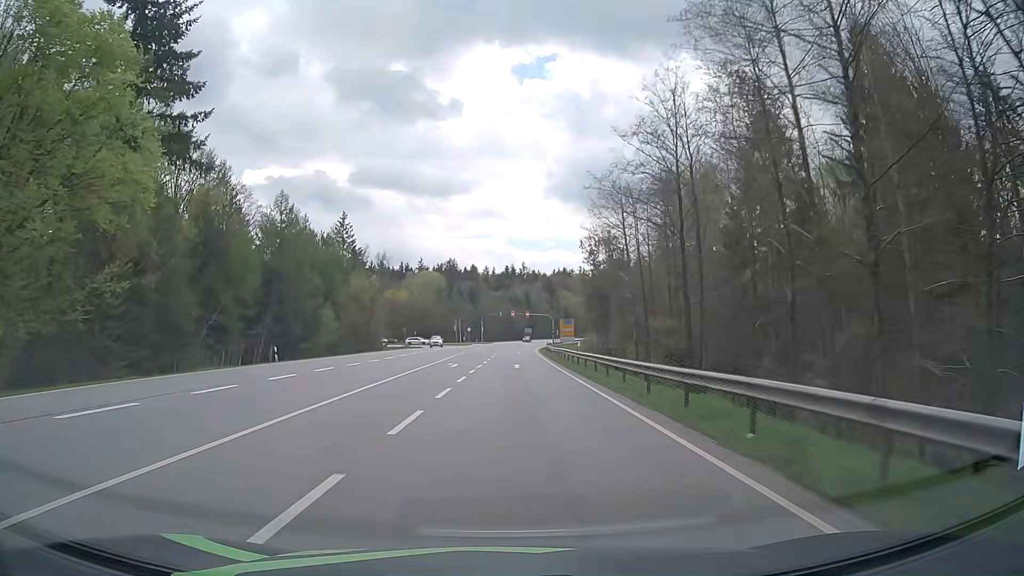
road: secondary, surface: asphalt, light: Day
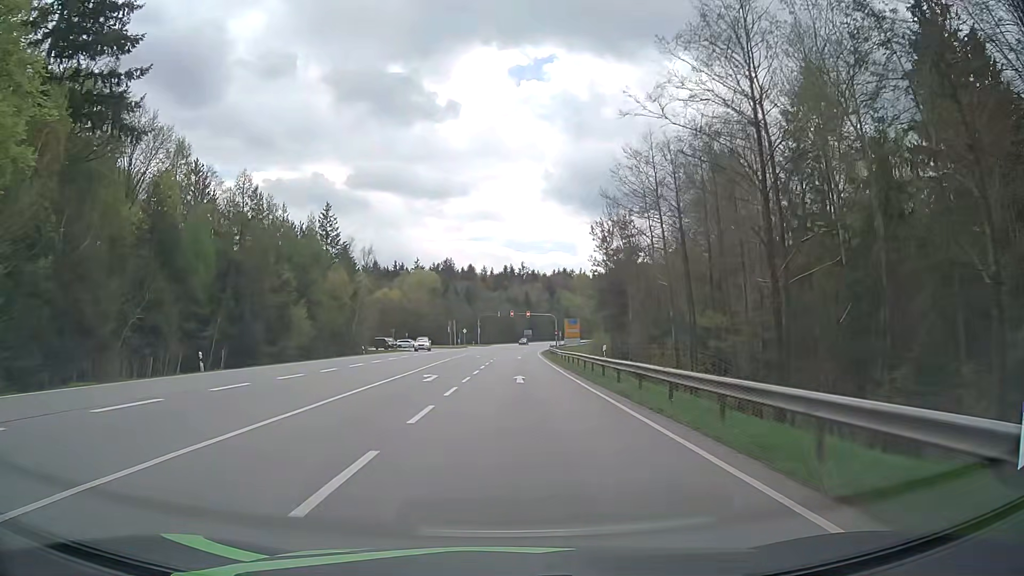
(0.0, +10.4) m; +1°
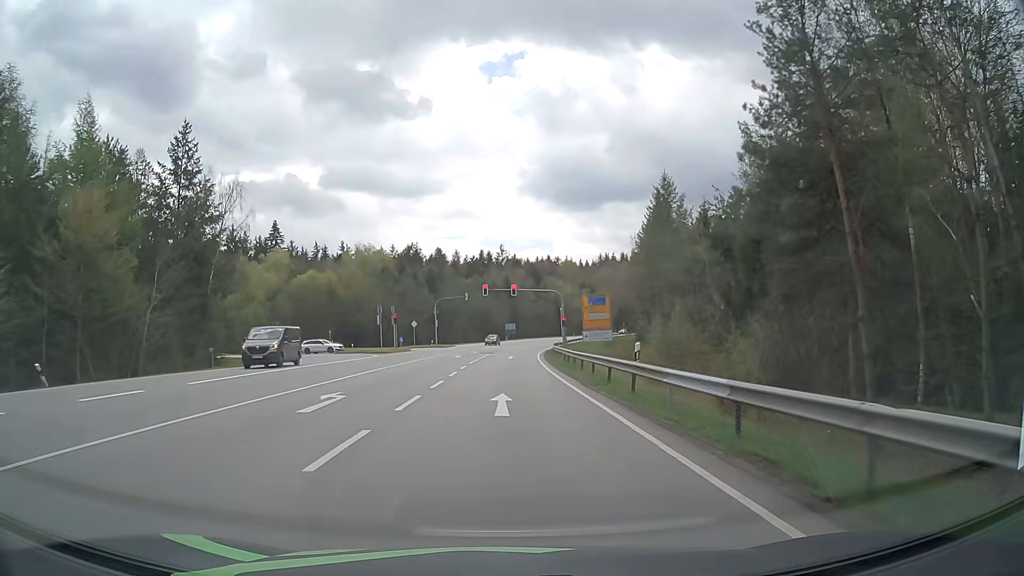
(+0.6, +45.7) m; +2°
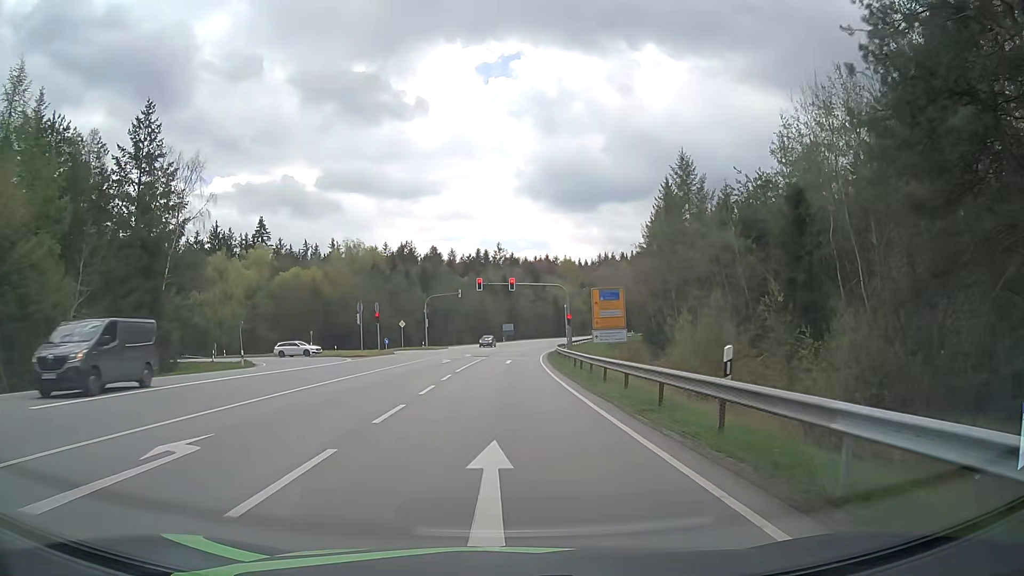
(0.0, +7.7) m; 0°
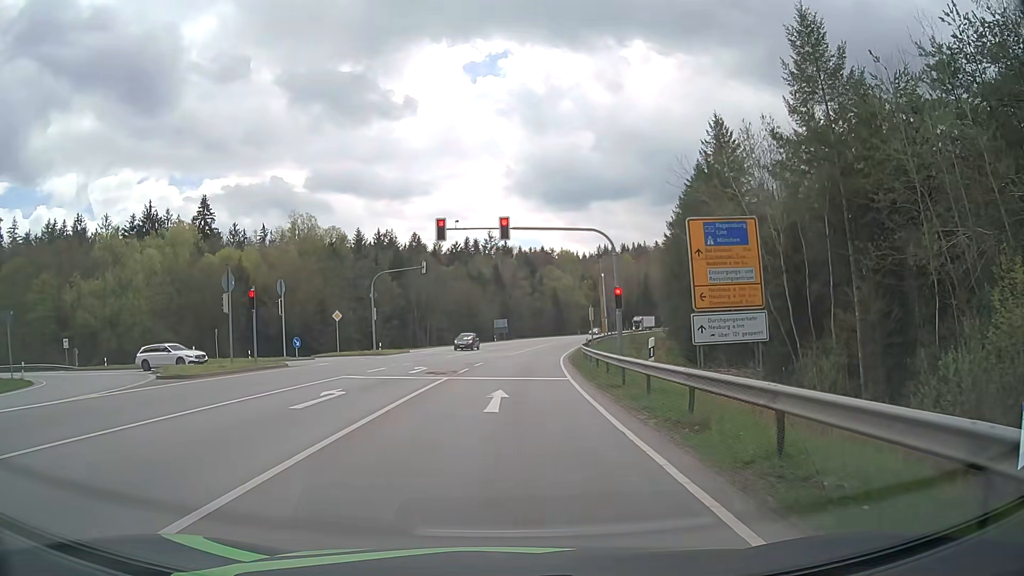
(0.0, +26.2) m; 0°
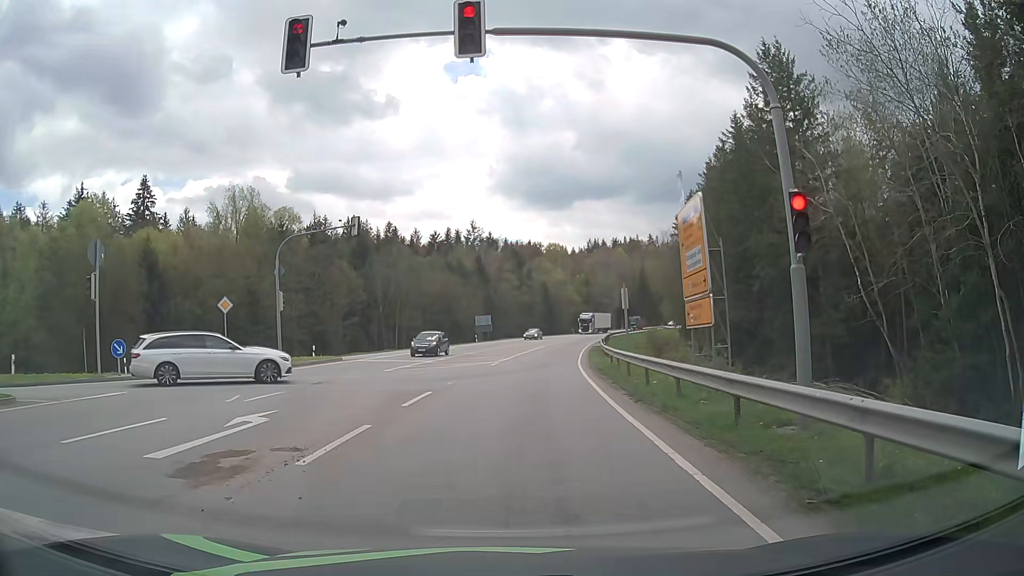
(+0.1, +17.4) m; +3°
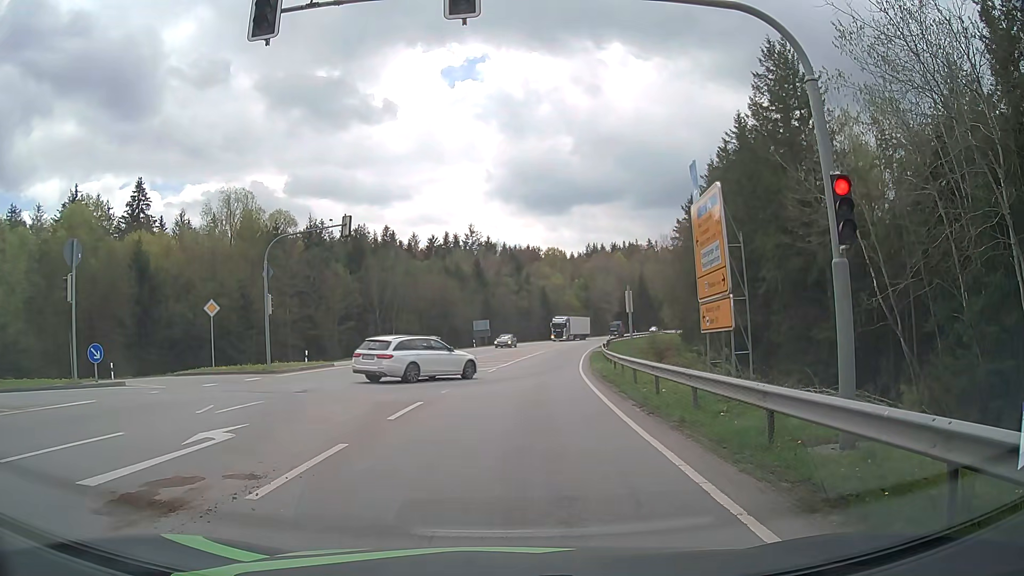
(0.0, +1.2) m; 0°
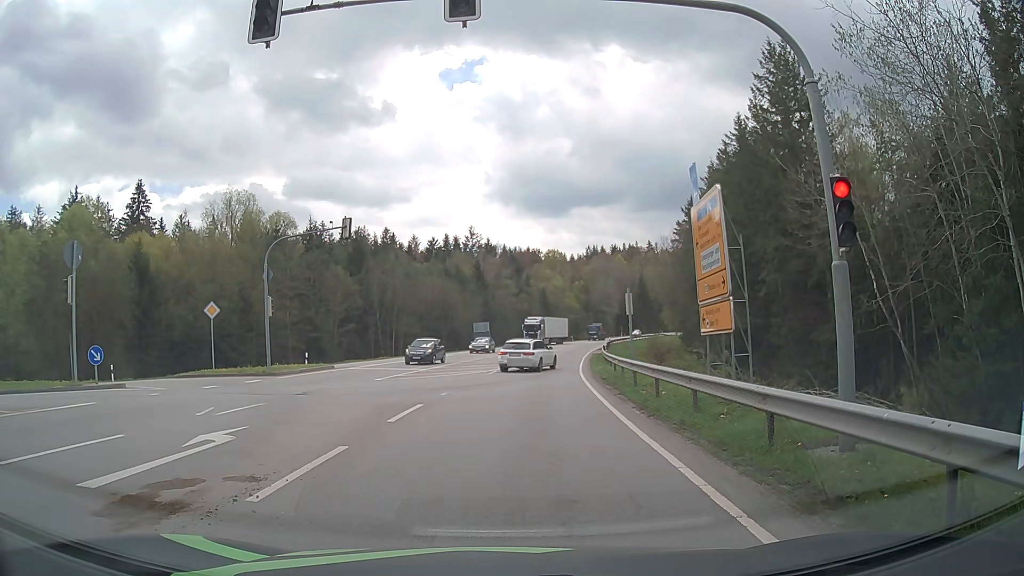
(0.0, +0.1) m; 0°
(0, +10) (0, +20) (+1, +30) (+1, +40) (+2, +50) (+4, +60) (+5, +70) (+7, +80) (+9, +89) (+11, +99) m
